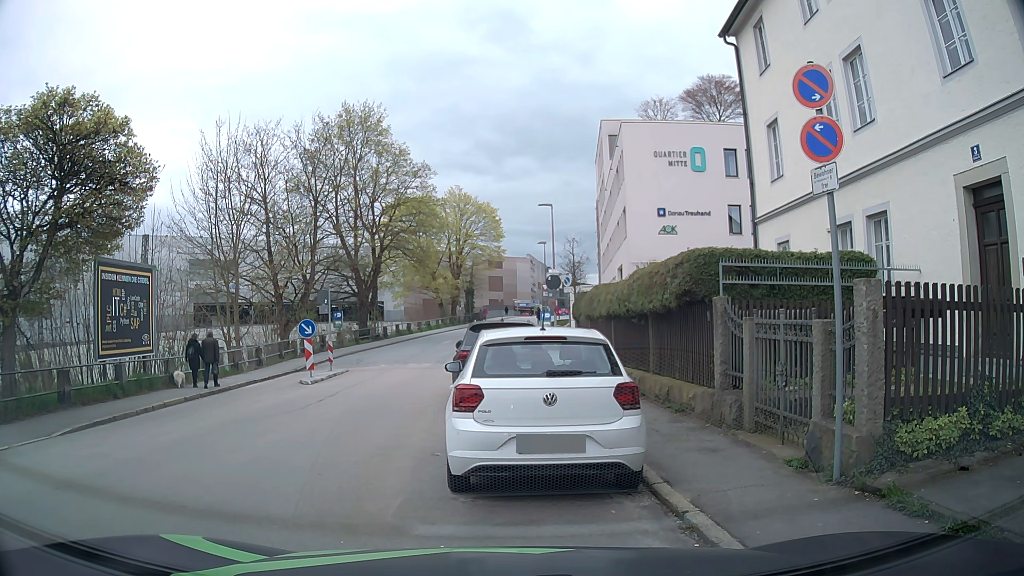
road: residential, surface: asphalt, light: Day
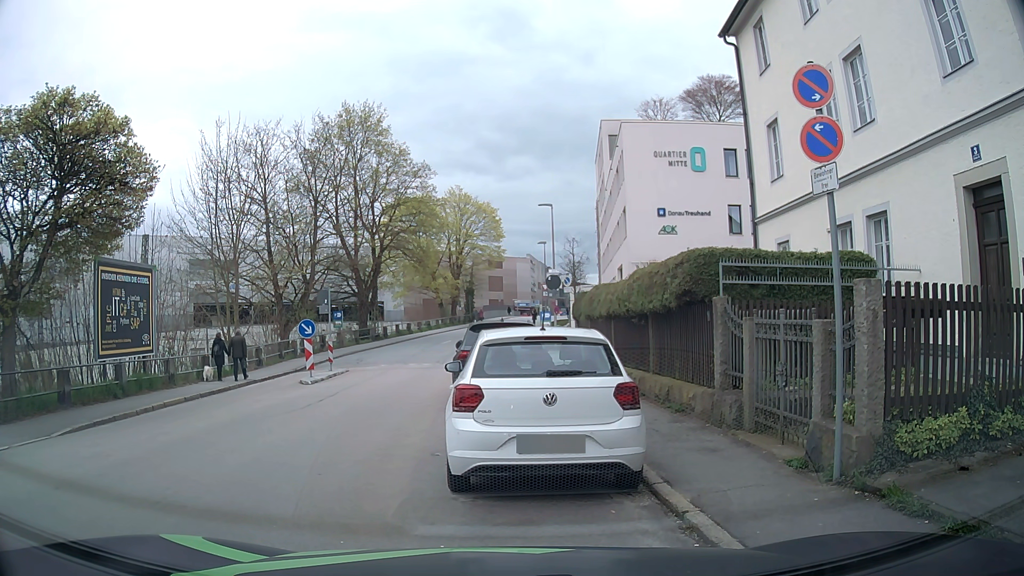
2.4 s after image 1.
(0.0, 0.0) m; 0°
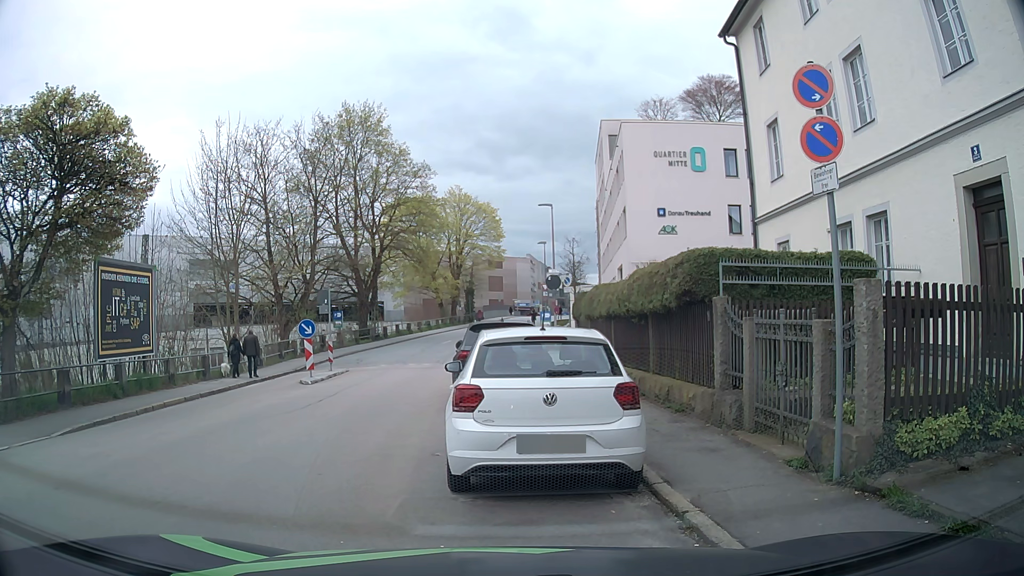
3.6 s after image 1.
(0.0, 0.0) m; 0°
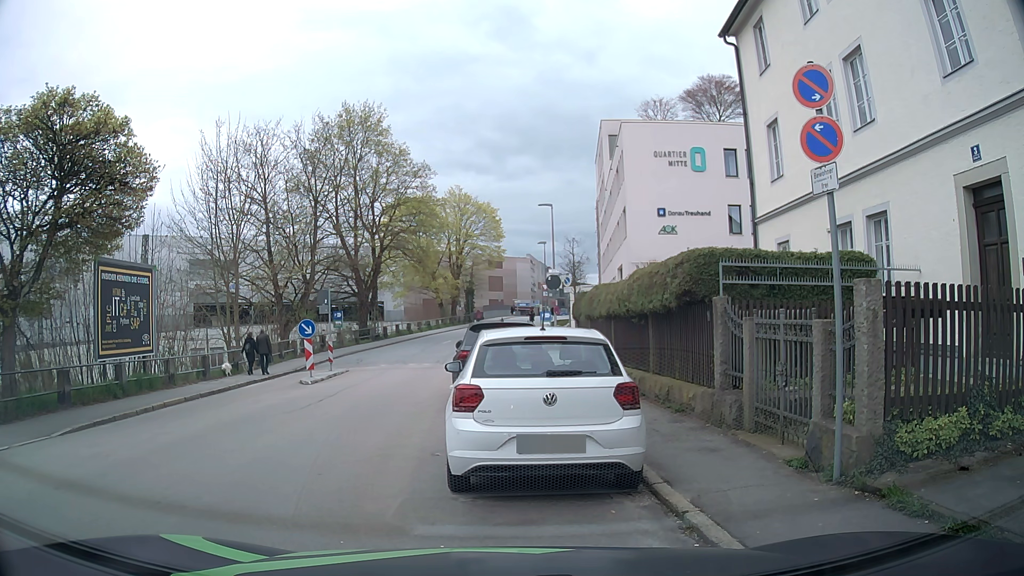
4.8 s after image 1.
(0.0, 0.0) m; 0°
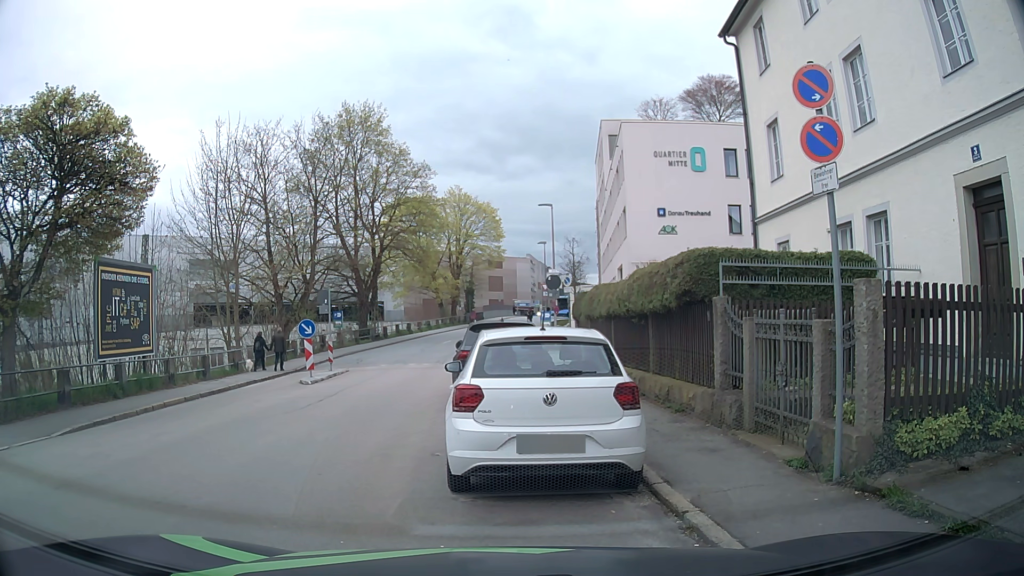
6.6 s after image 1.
(0.0, 0.0) m; 0°
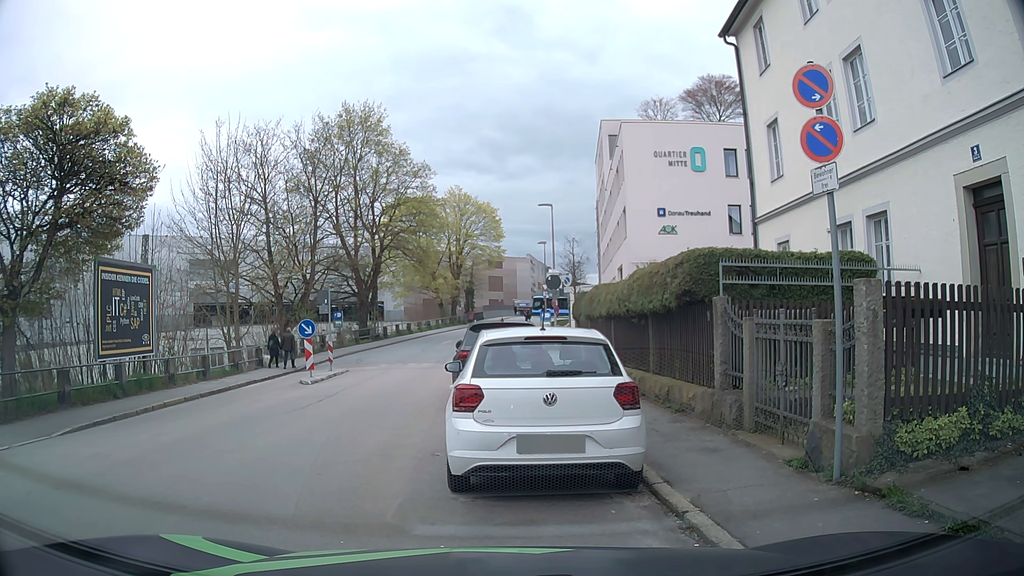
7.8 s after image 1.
(0.0, 0.0) m; 0°
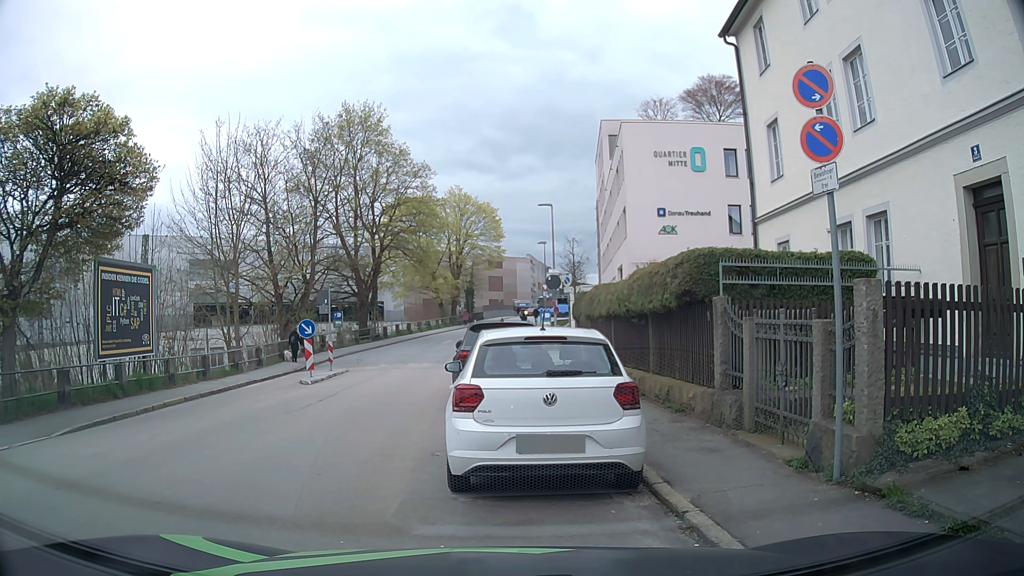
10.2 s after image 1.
(0.0, 0.0) m; 0°
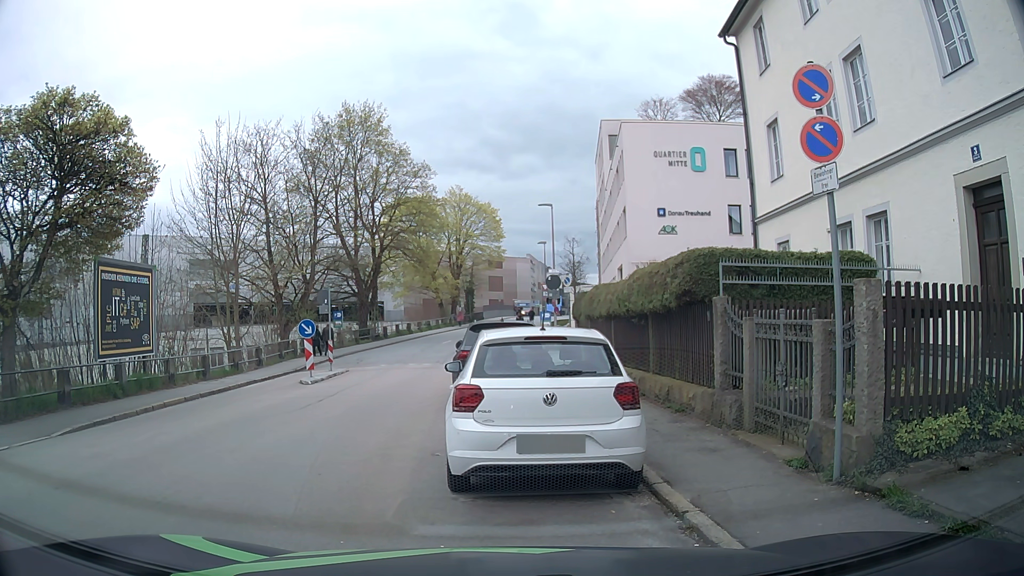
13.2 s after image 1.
(0.0, 0.0) m; 0°
